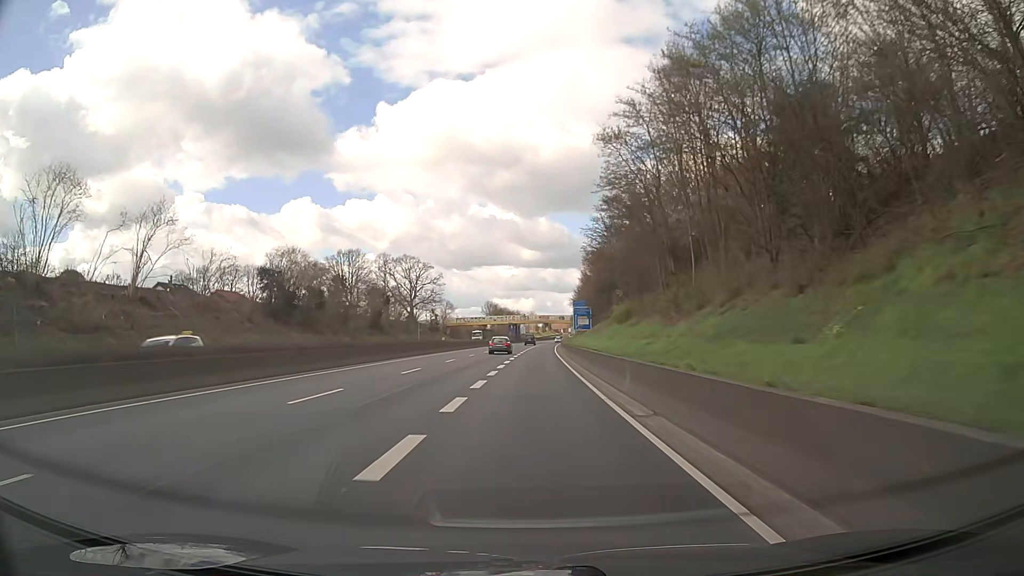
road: trunk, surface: asphalt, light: Day
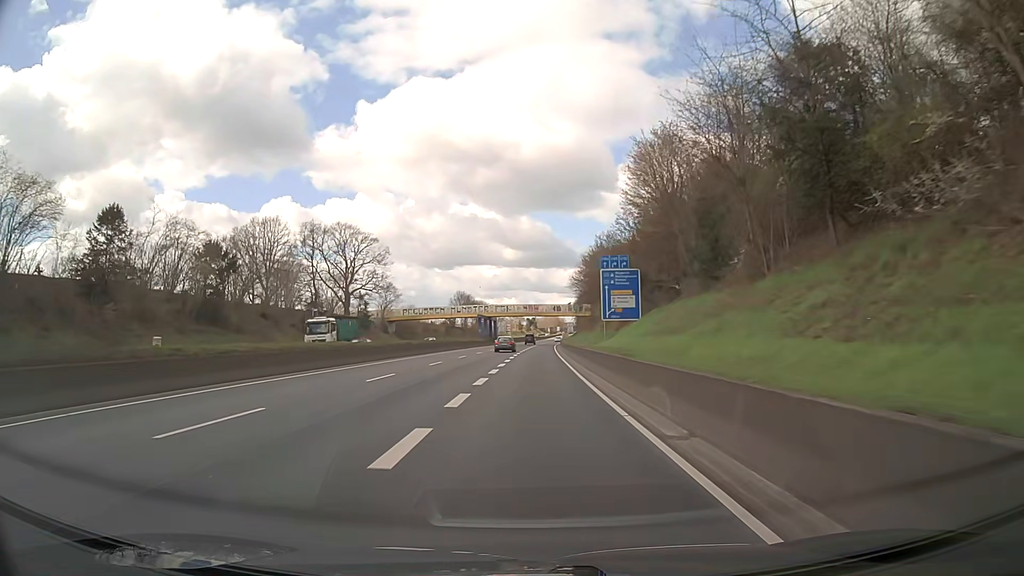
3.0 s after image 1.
(+0.7, +53.8) m; +1°
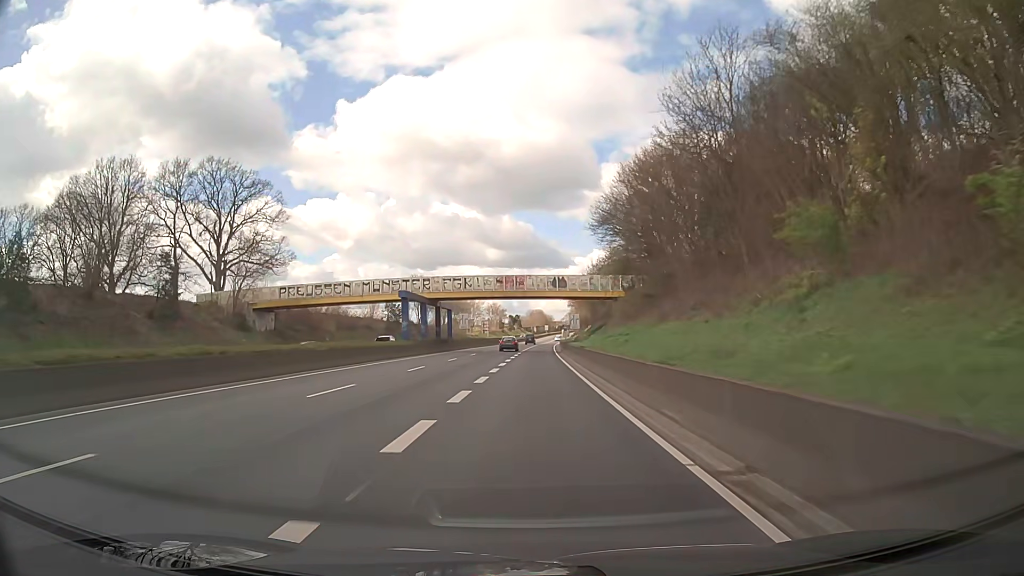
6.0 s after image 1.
(+0.8, +53.8) m; +1°
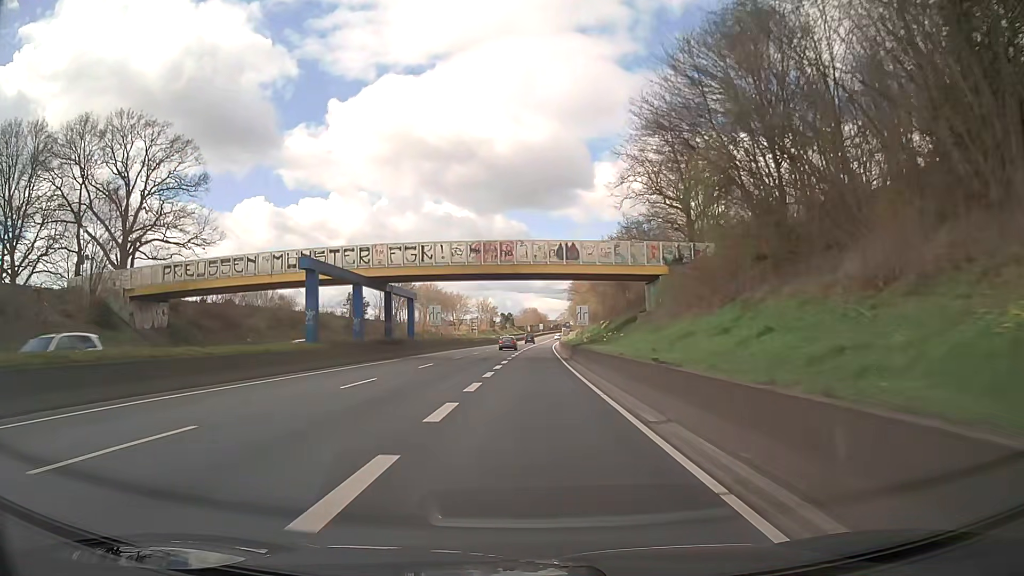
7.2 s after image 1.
(+0.1, +21.5) m; +1°
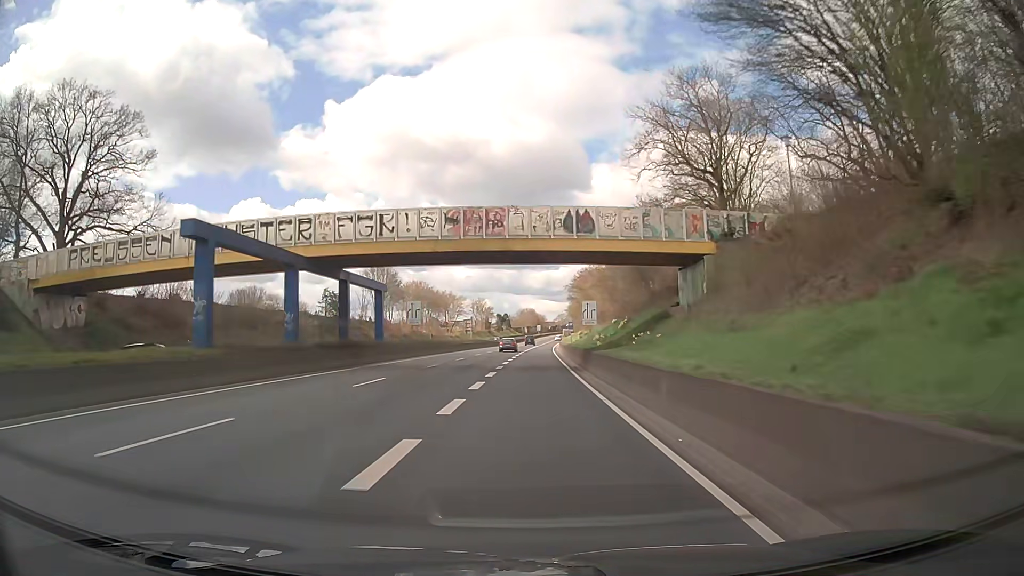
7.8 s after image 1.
(0.0, +10.8) m; 0°
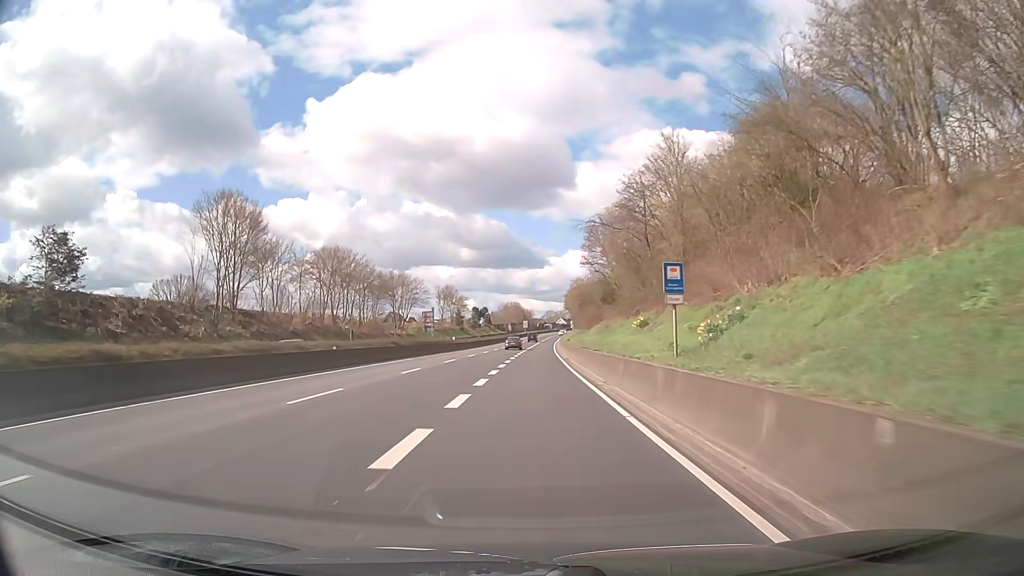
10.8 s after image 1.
(+0.4, +53.8) m; +1°
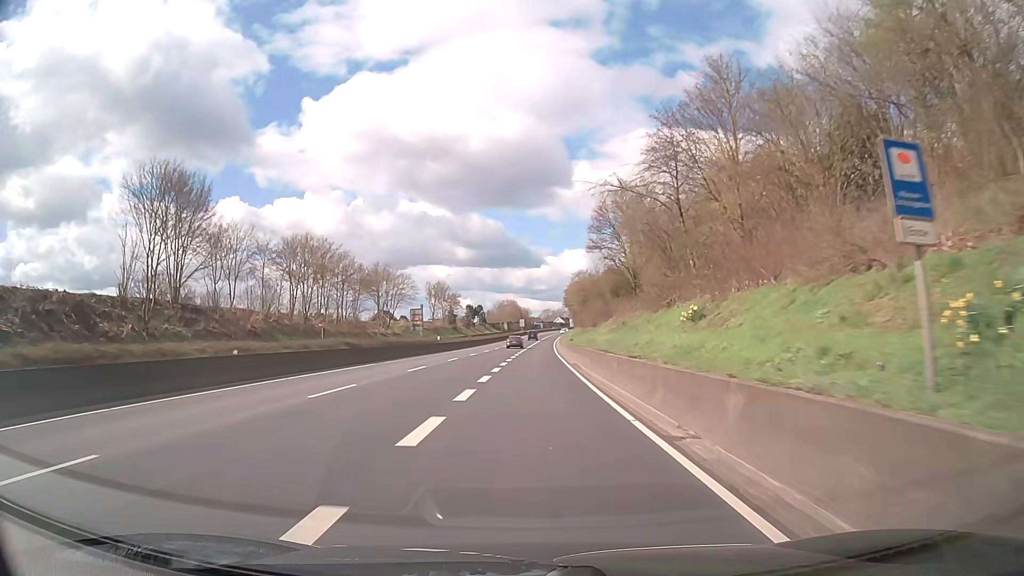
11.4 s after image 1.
(0.0, +10.8) m; 0°
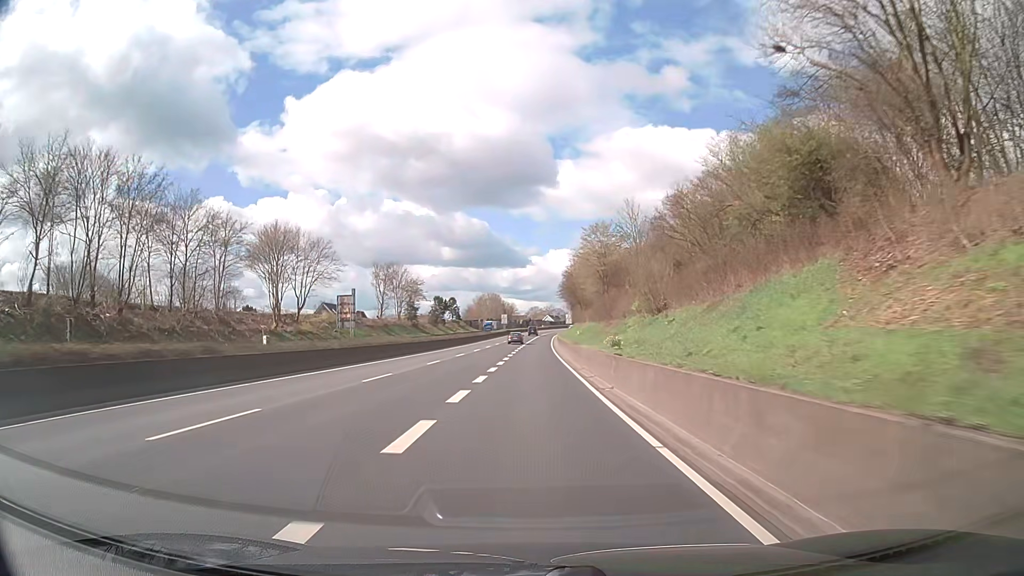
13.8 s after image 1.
(+0.4, +43.0) m; +1°
(0, +10) (0, +20) (0, +30) (0, +40) (0, +50) (0, +60) (0, +70) (+1, +80) (+1, +90) (+1, +100) m
